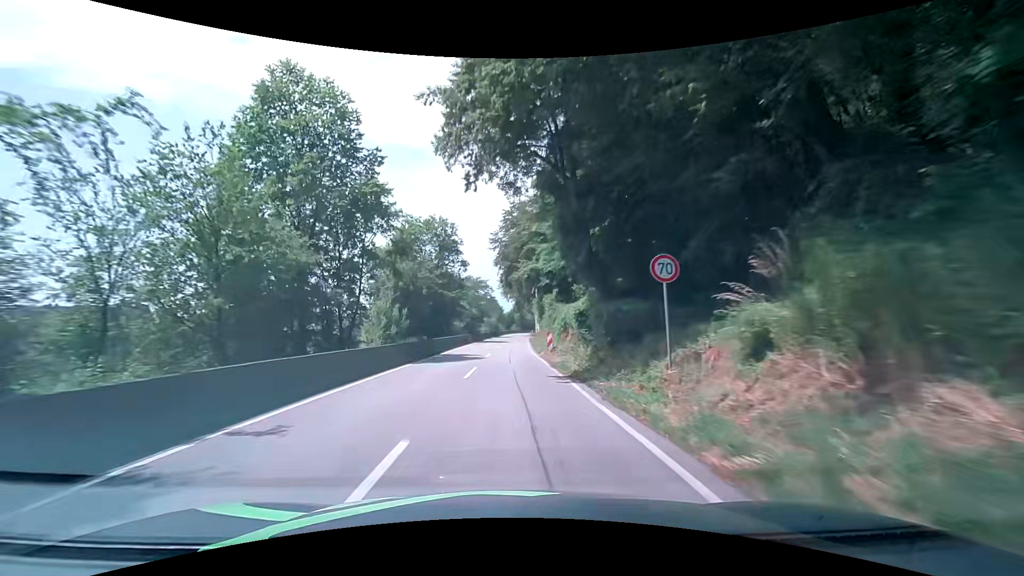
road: secondary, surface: asphalt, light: Day
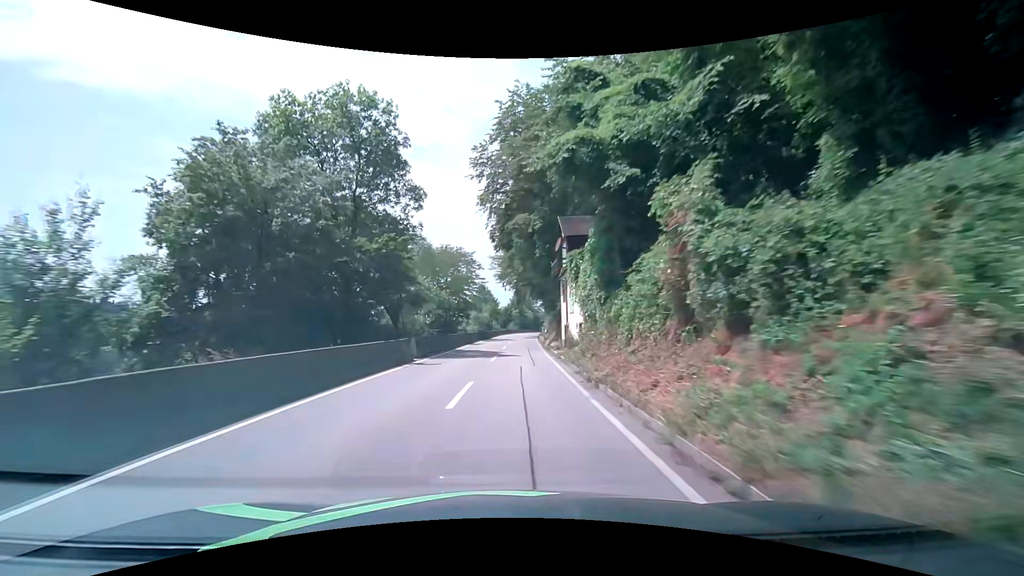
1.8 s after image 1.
(+0.4, +29.7) m; +1°
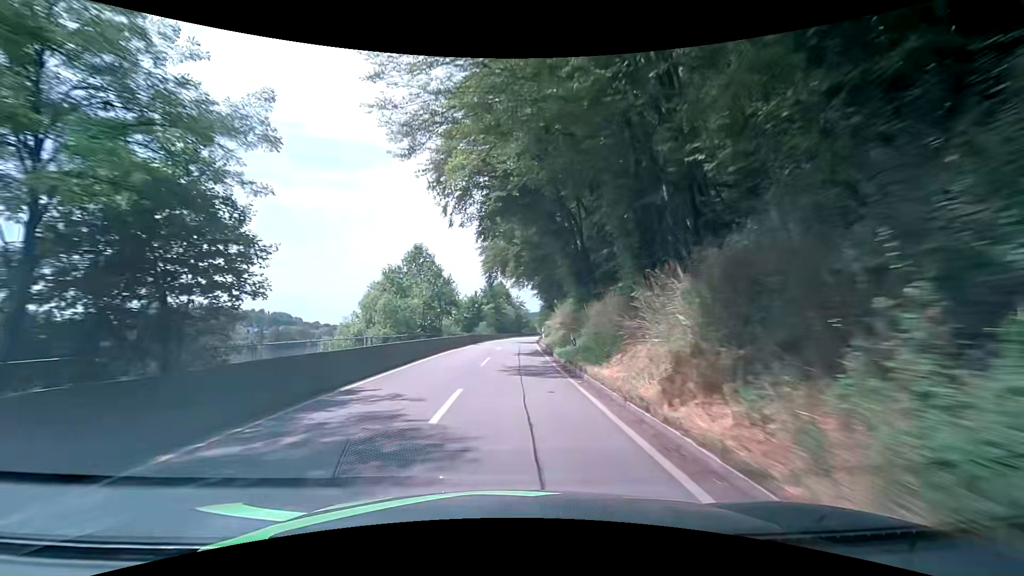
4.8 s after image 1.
(+1.6, +49.1) m; +3°
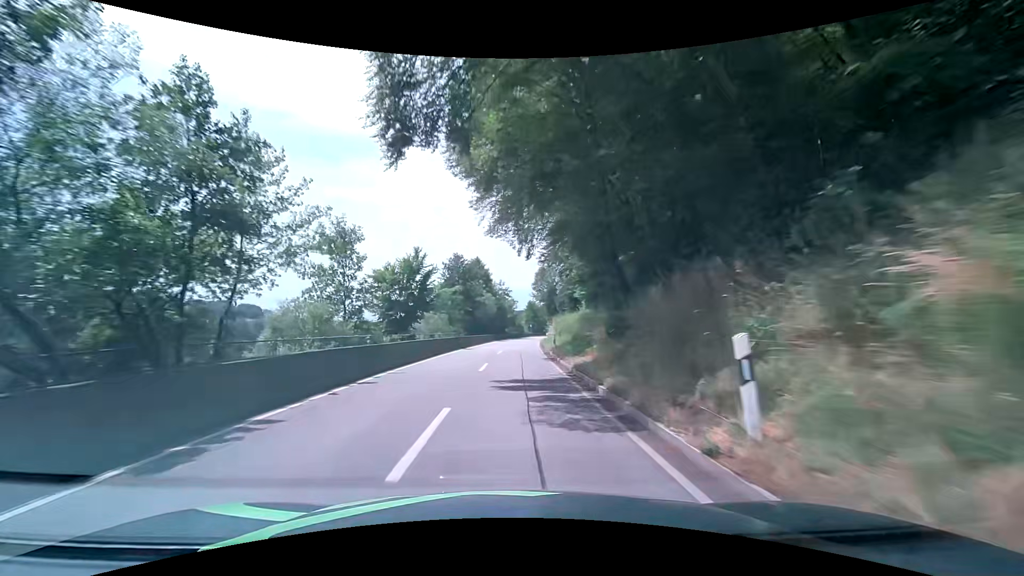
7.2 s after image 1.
(+0.7, +38.8) m; +2°
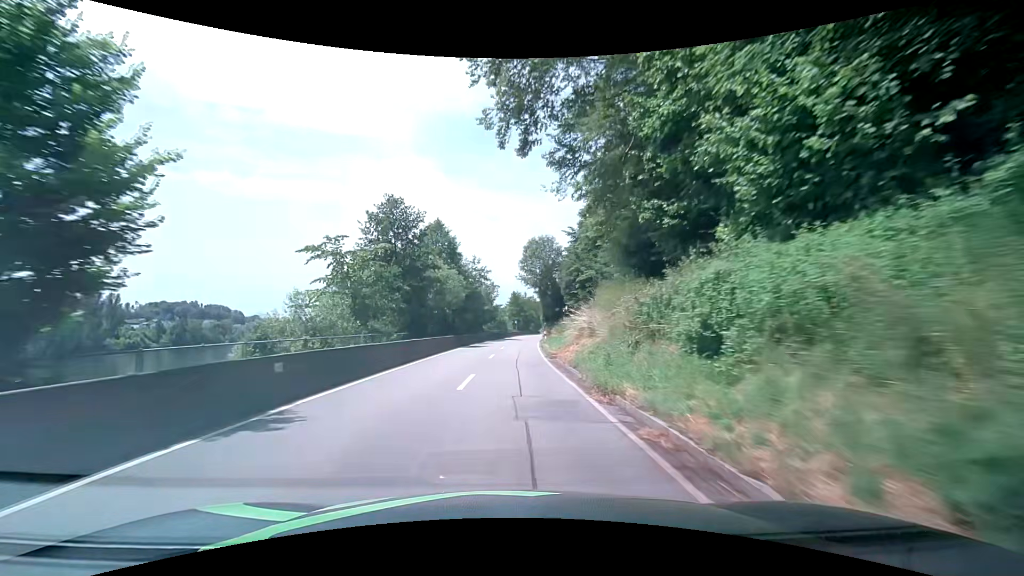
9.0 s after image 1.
(+0.8, +29.2) m; +3°
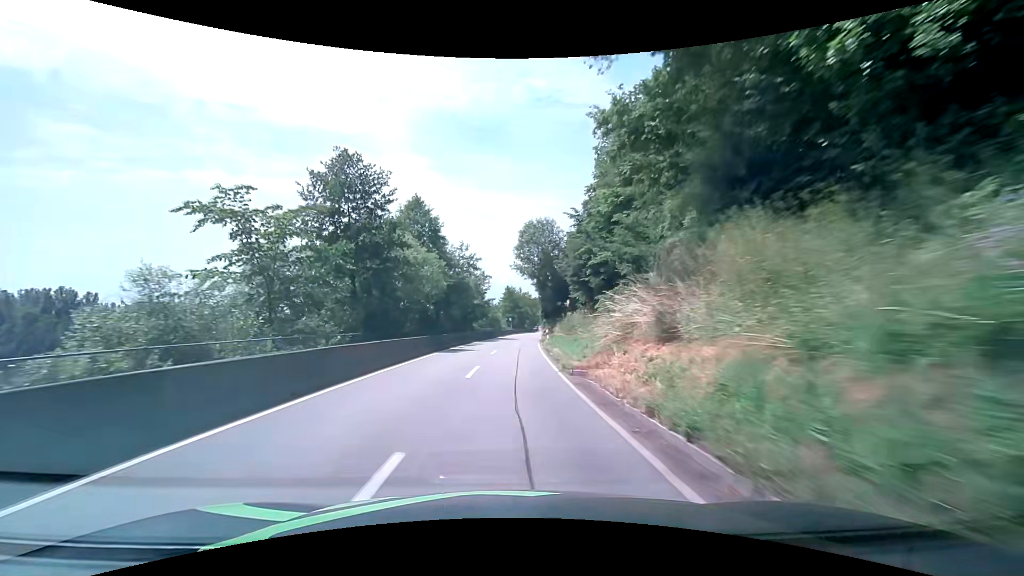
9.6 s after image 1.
(0.0, +9.8) m; 0°
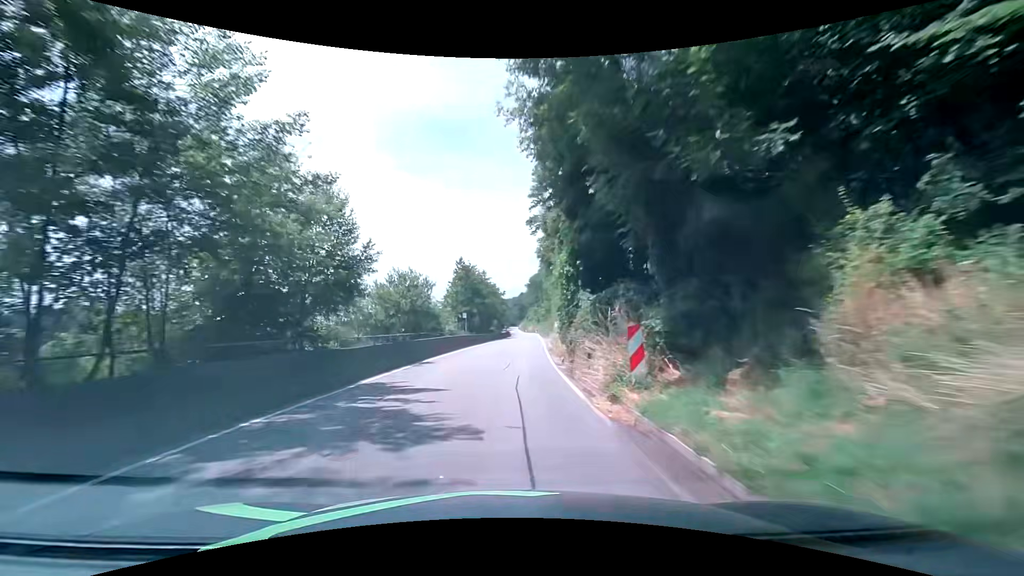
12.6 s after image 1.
(+1.5, +49.8) m; +4°
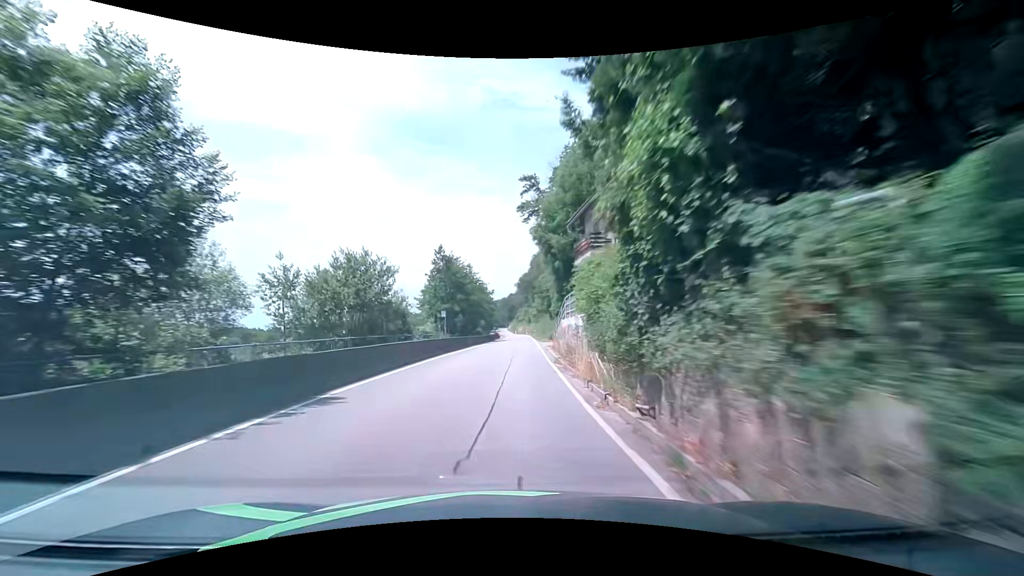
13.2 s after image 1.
(+0.1, +10.1) m; +1°
